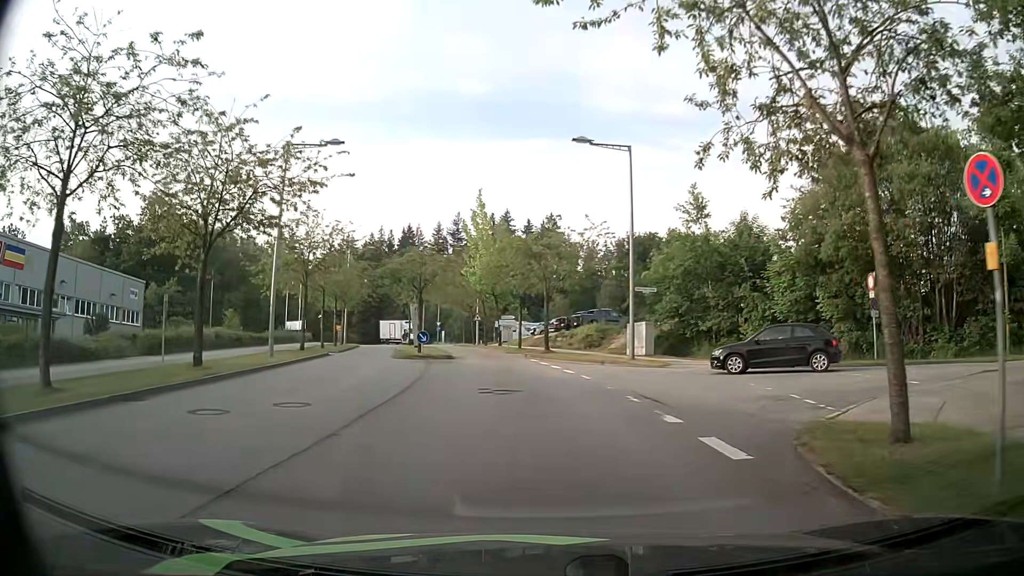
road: residential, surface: asphalt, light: Day
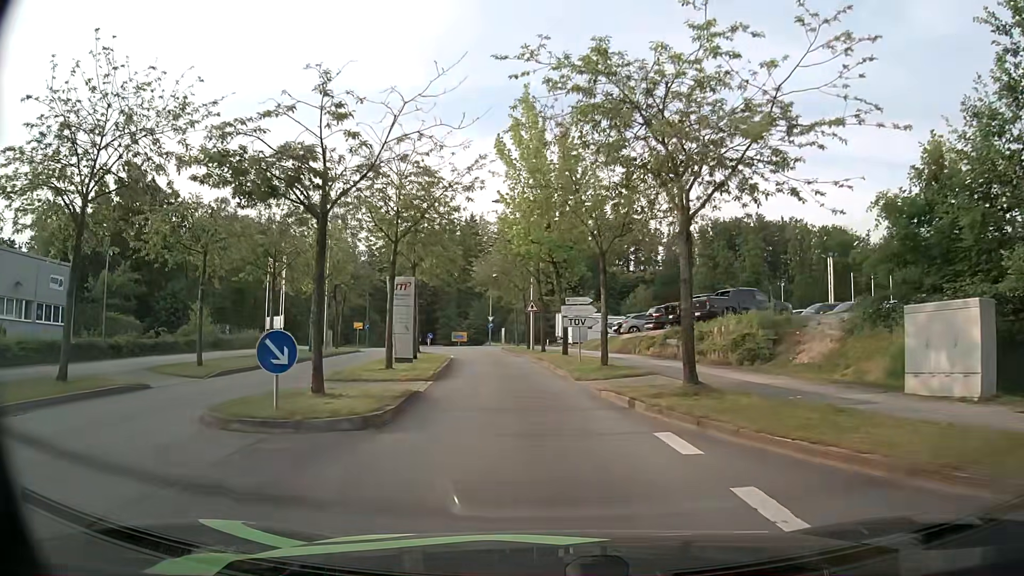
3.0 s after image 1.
(-0.9, +23.1) m; -6°
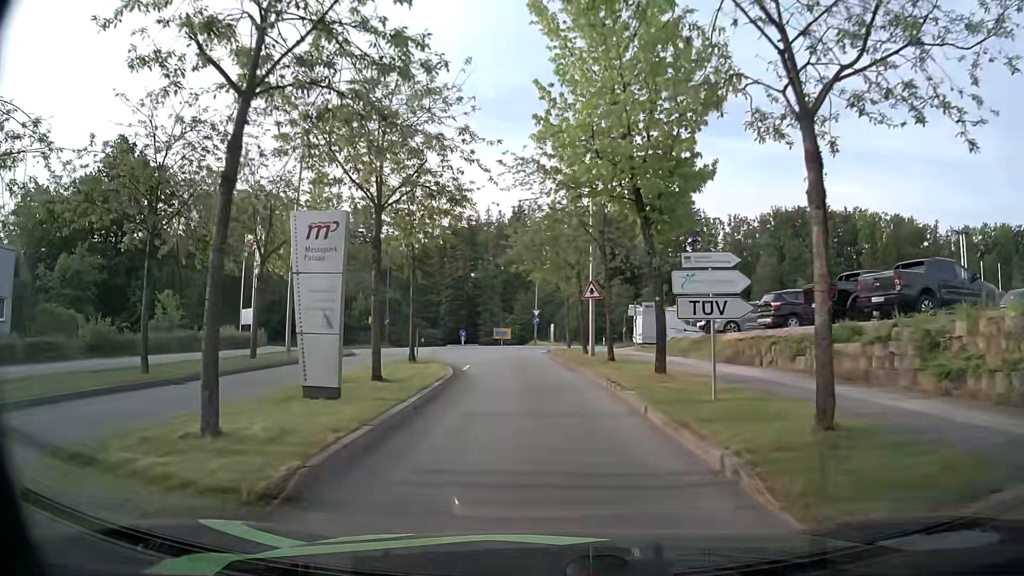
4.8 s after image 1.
(-0.6, +13.2) m; -4°
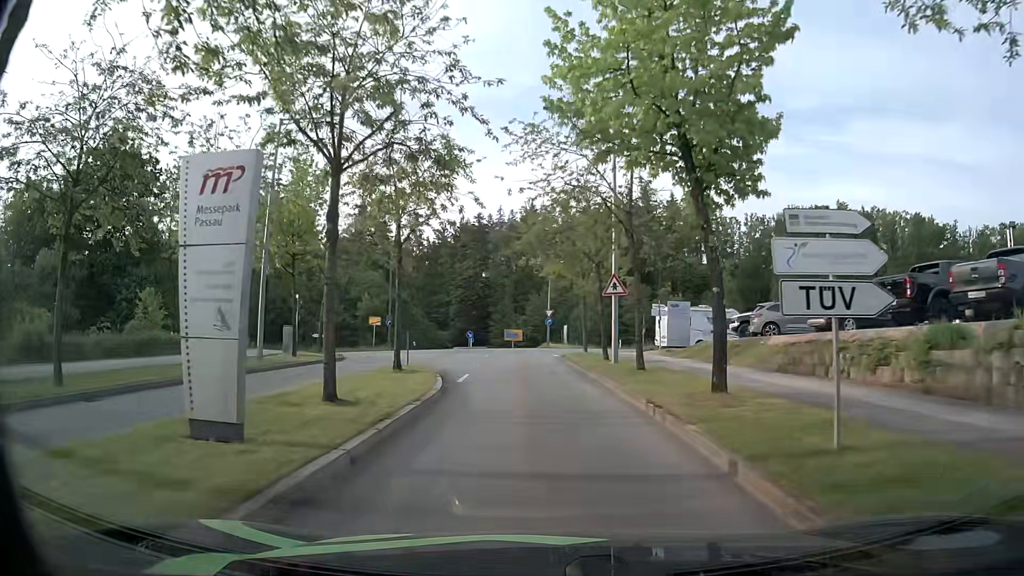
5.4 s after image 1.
(-0.1, +4.1) m; -2°
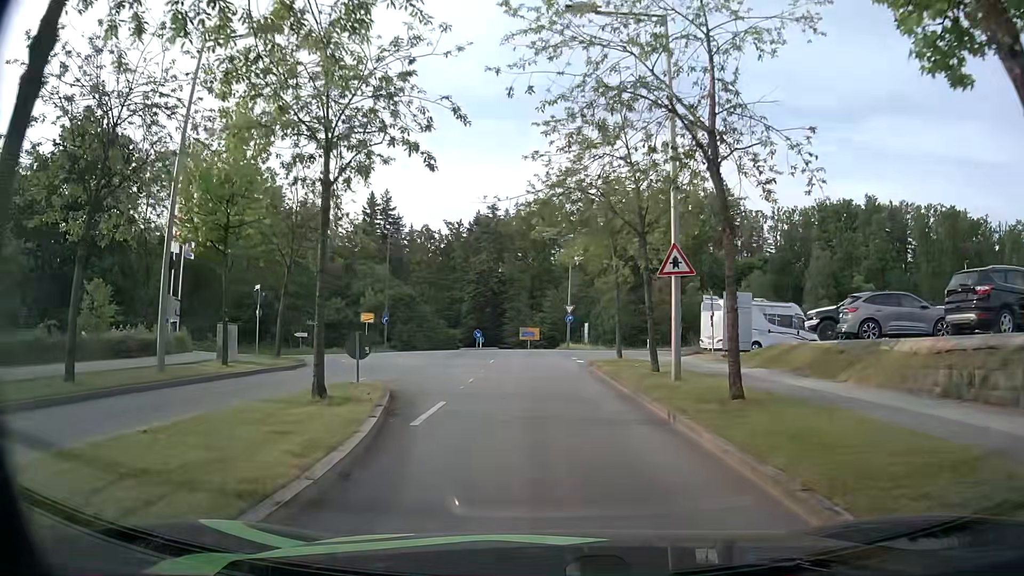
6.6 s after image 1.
(-0.1, +7.9) m; -2°
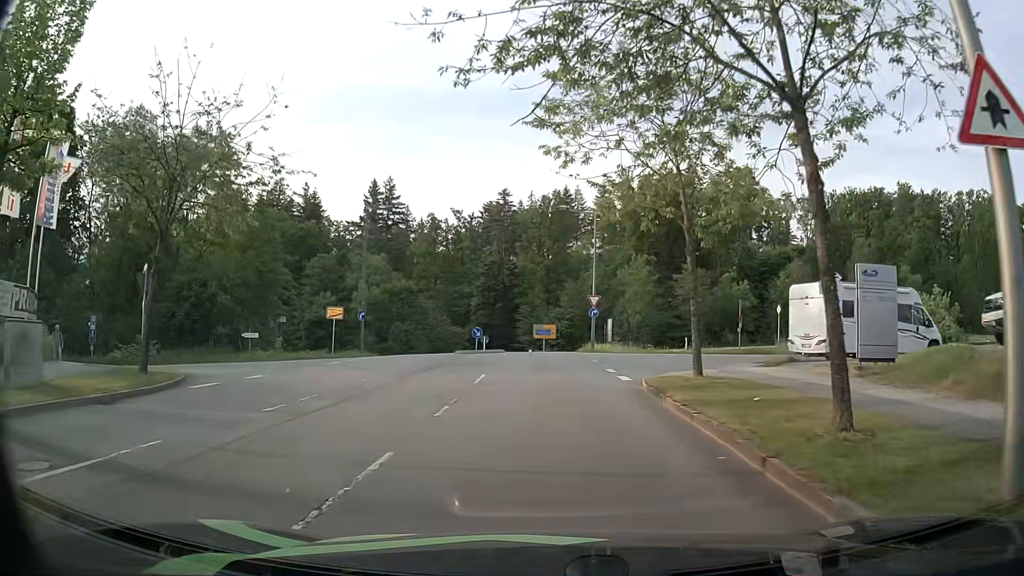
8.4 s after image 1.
(-0.1, +11.0) m; -1°
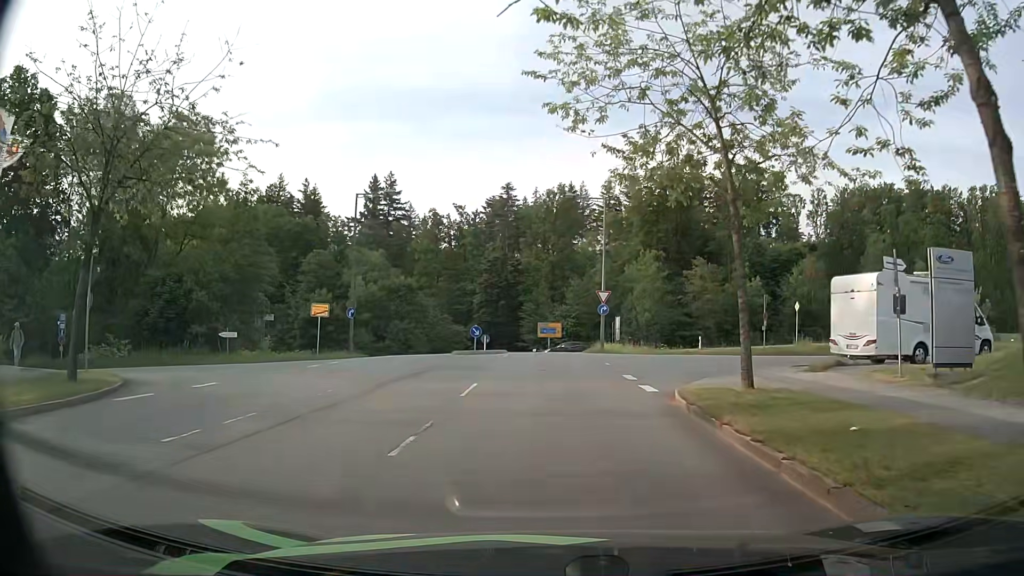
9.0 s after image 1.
(0.0, +3.3) m; -1°
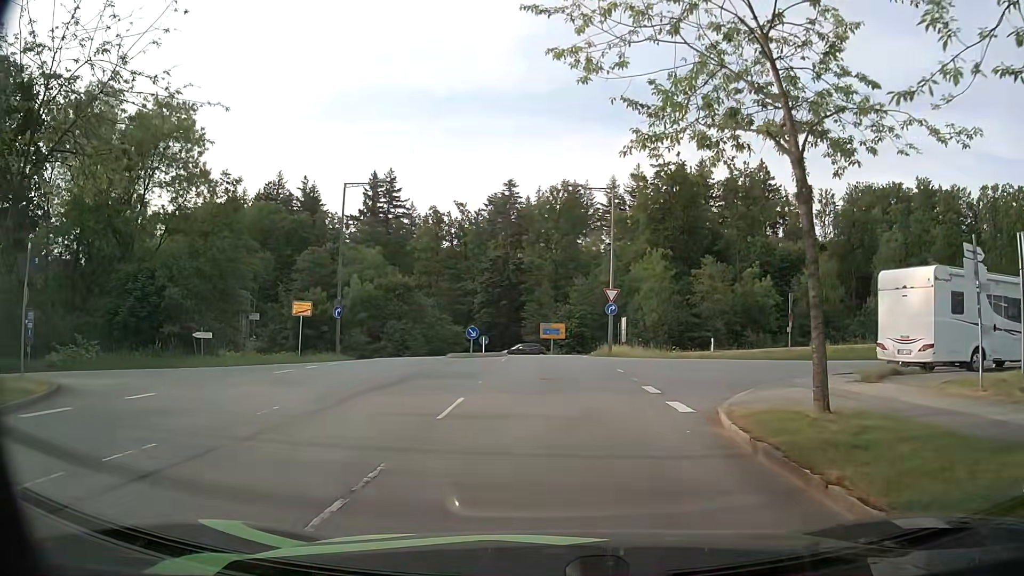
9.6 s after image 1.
(0.0, +3.0) m; -1°
